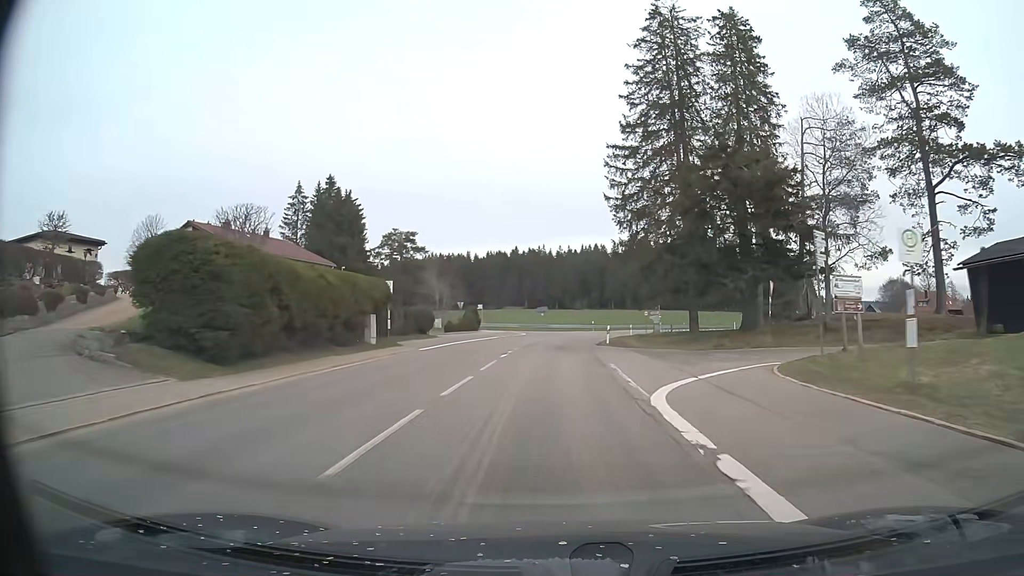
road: secondary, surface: asphalt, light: Day
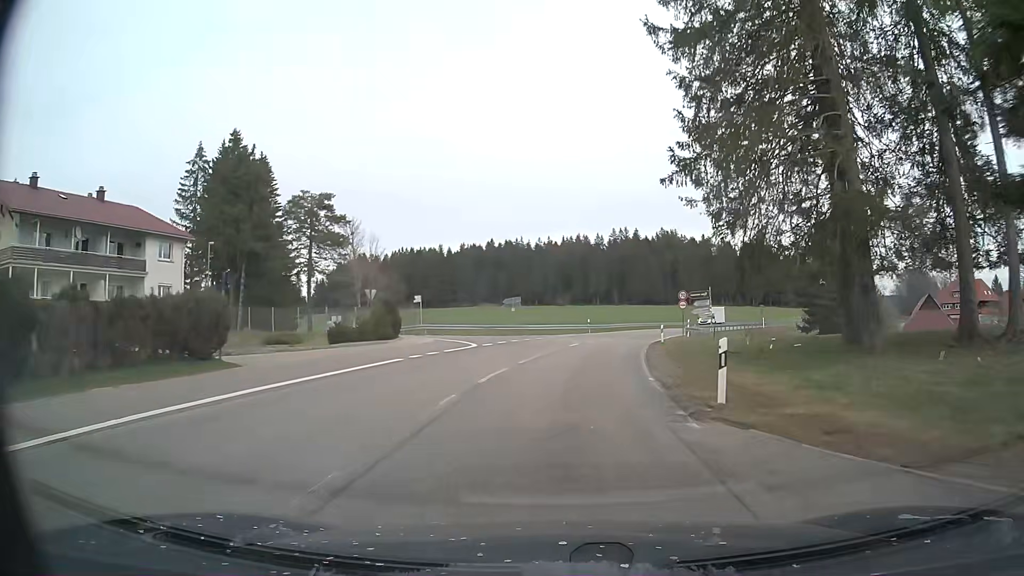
(0.0, +28.0) m; +2°
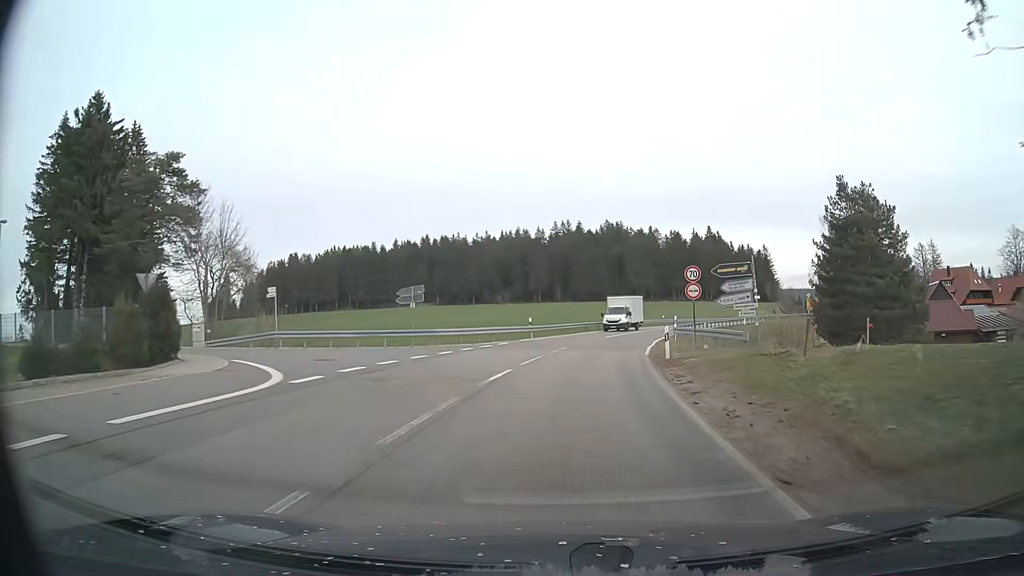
(+0.7, +18.4) m; +4°
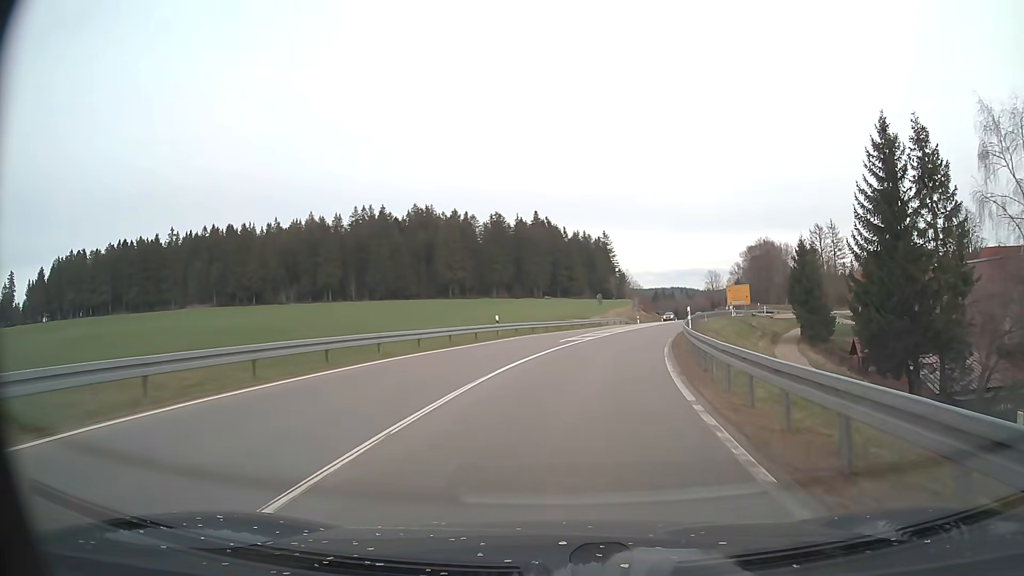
(+6.3, +47.1) m; +16°
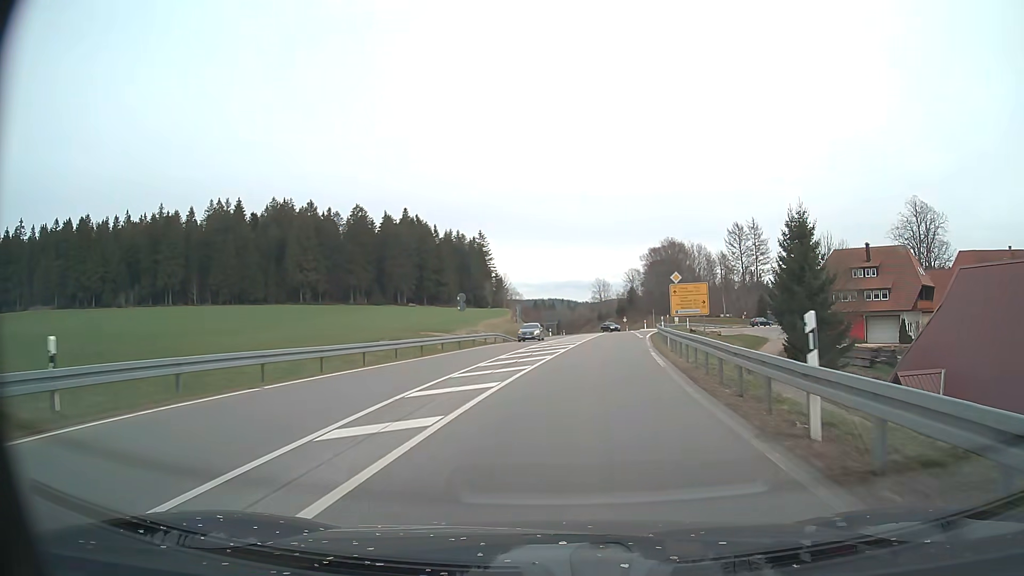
(+2.8, +28.4) m; +11°
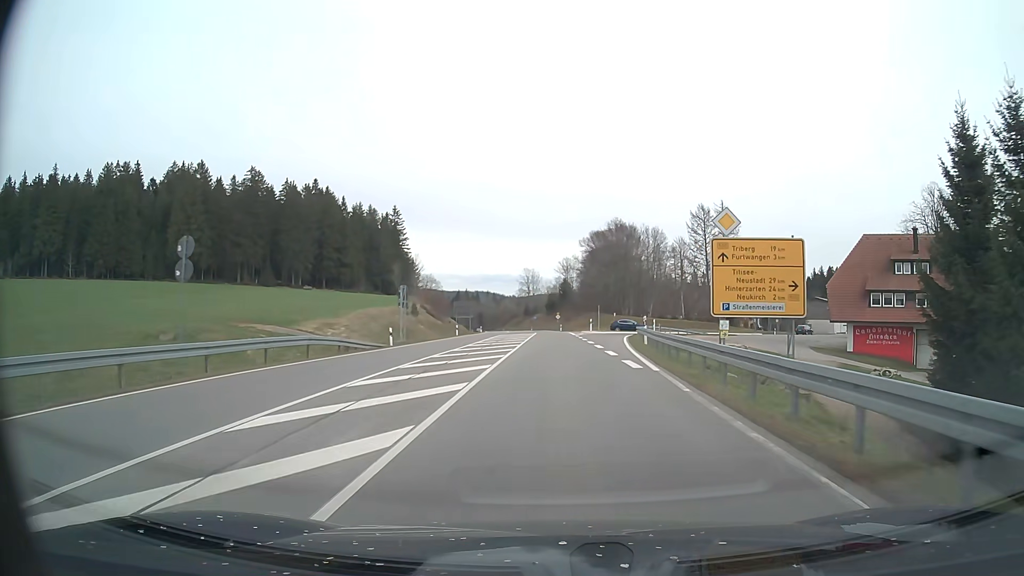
(+1.7, +27.5) m; +6°
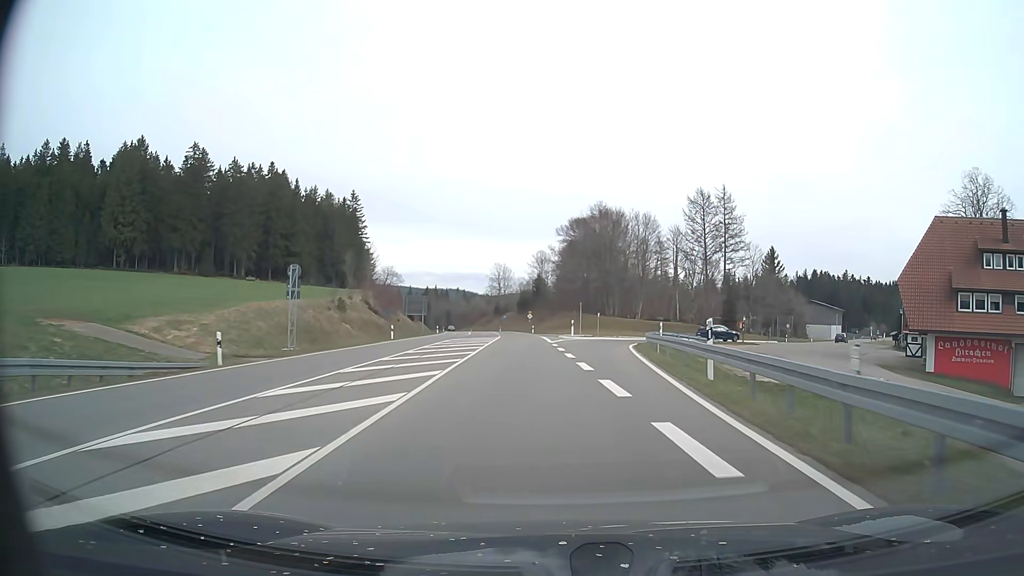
(+0.3, +17.6) m; +2°
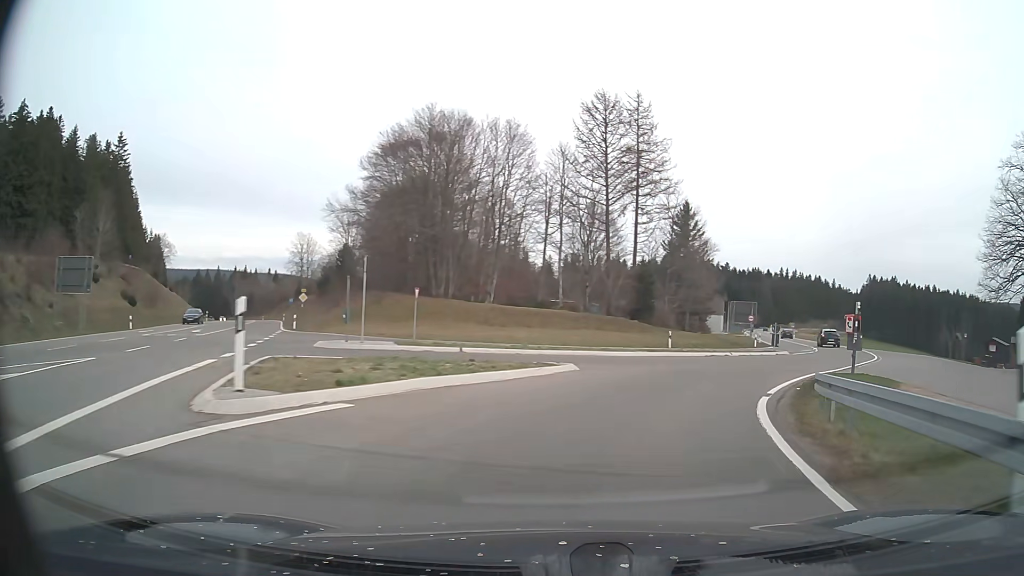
(+3.0, +42.2) m; +14°
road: secondary_link
(+1, +10) (+5, +19) (+10, +28) (+15, +36) (+20, +45) (+24, +54) (+28, +63) (+31, +73) (+33, +83) (+36, +92) m
